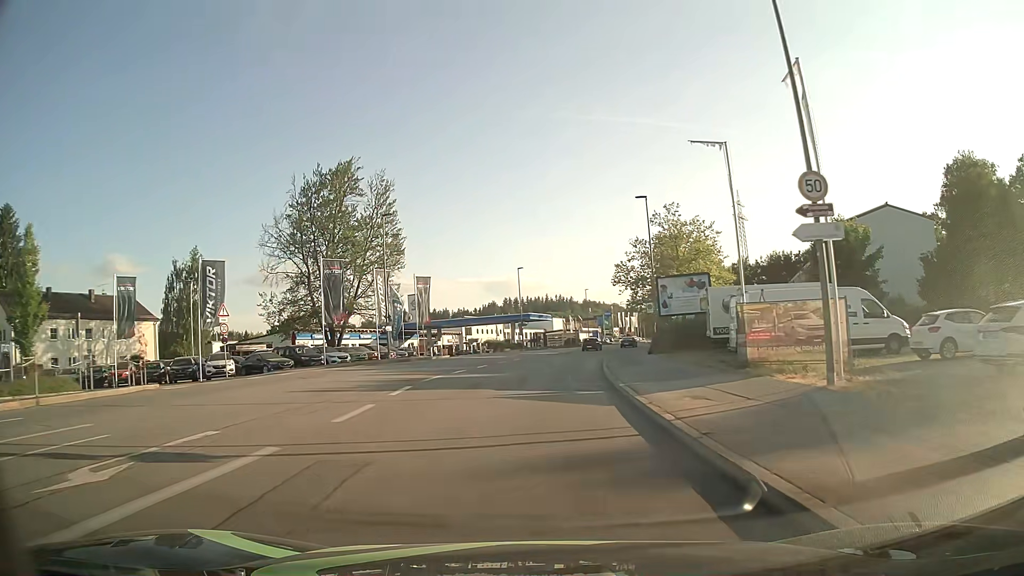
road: tertiary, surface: asphalt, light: Day
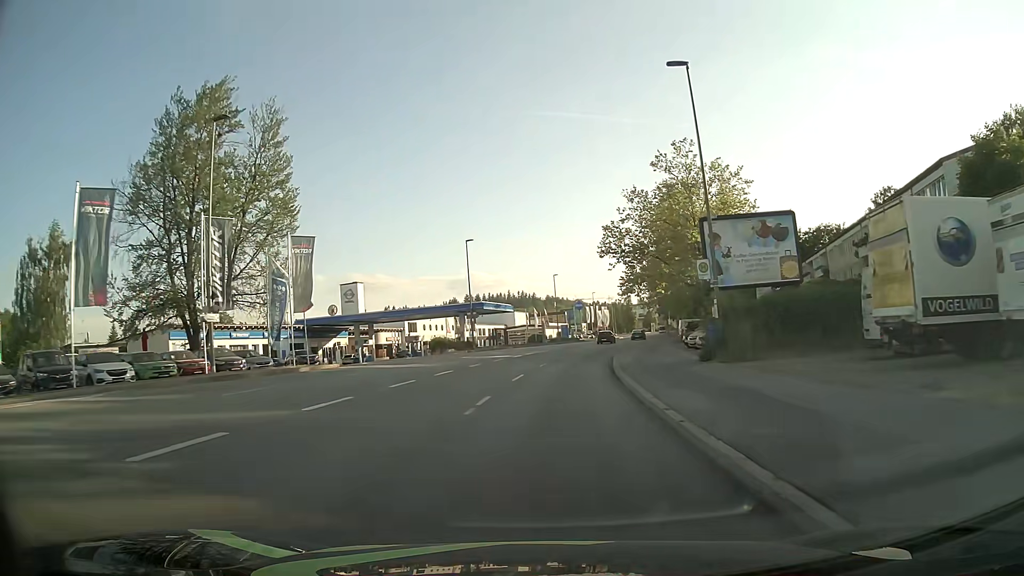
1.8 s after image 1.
(+0.5, +22.2) m; +3°
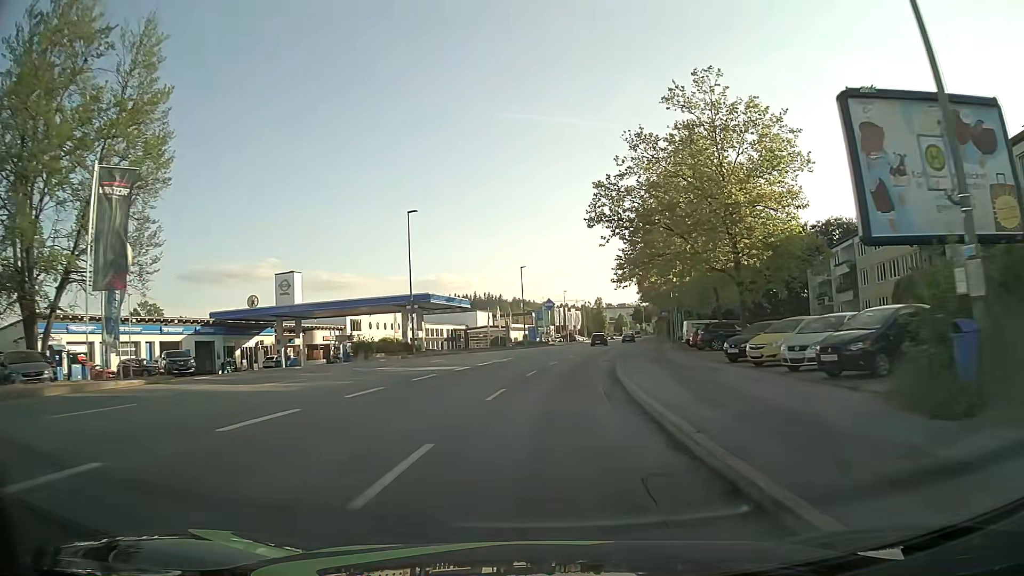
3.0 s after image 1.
(+0.3, +15.2) m; +3°
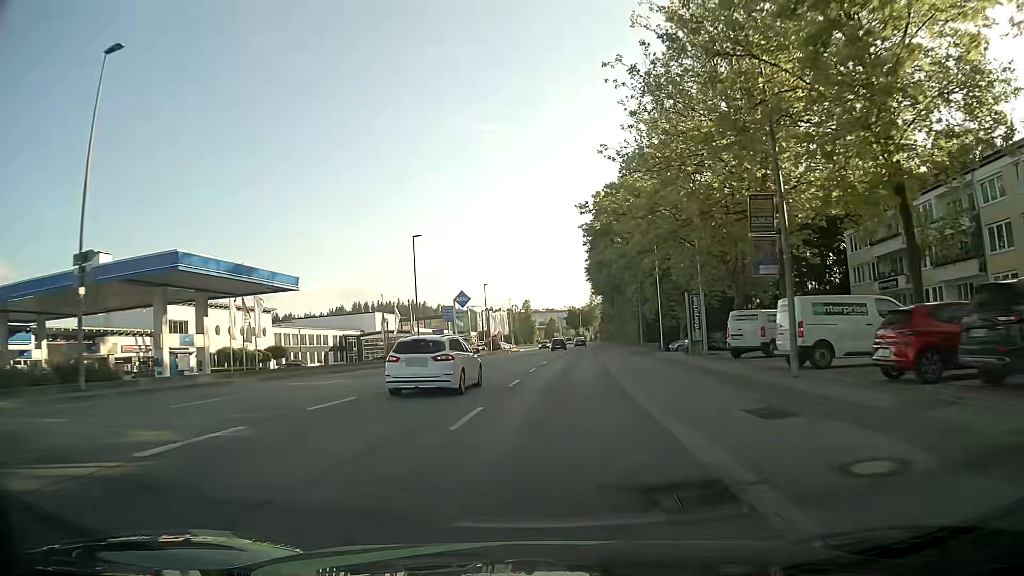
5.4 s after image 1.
(+1.9, +31.1) m; +6°
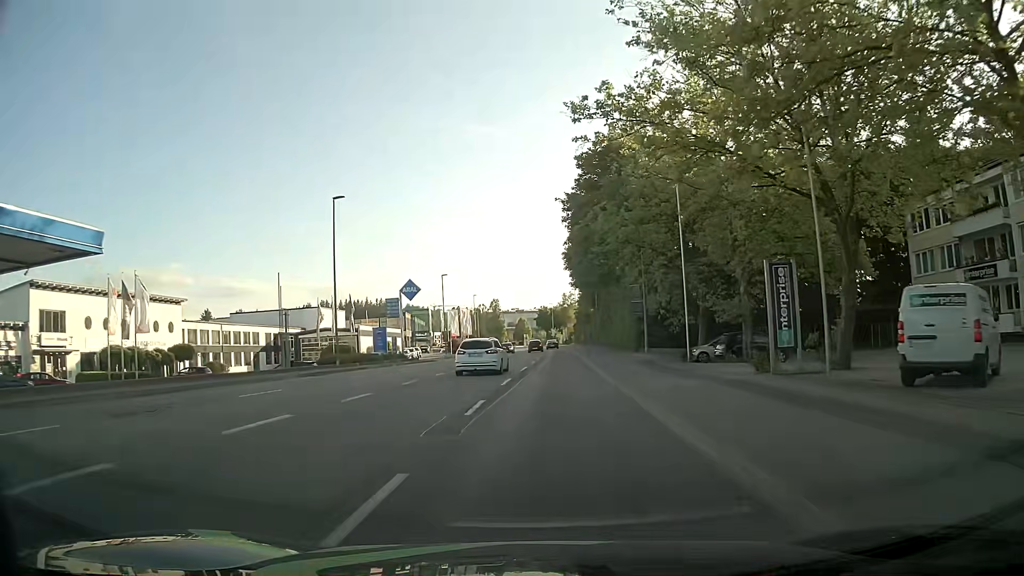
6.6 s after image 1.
(+0.2, +15.4) m; +2°
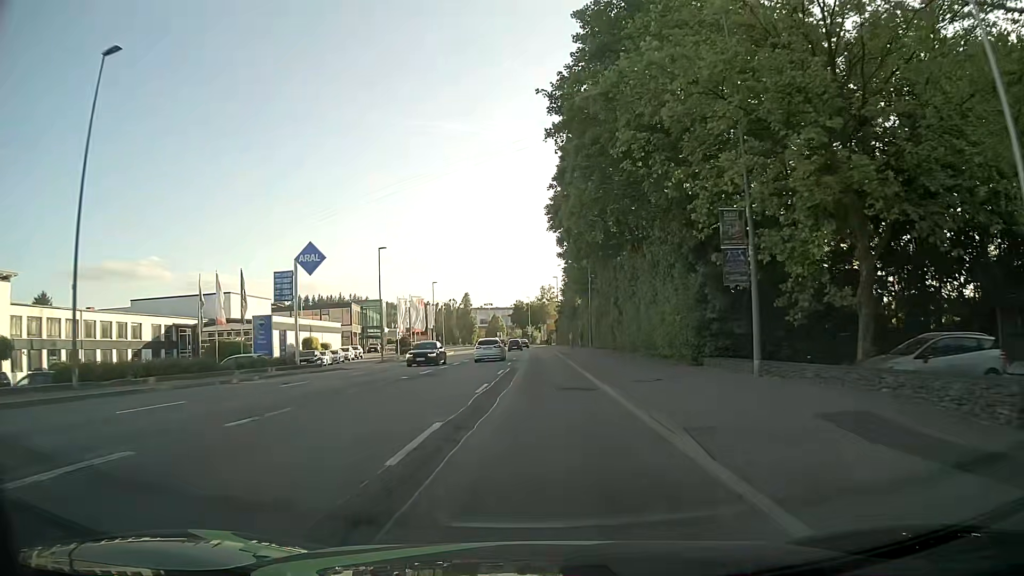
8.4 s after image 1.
(+0.7, +23.0) m; +2°
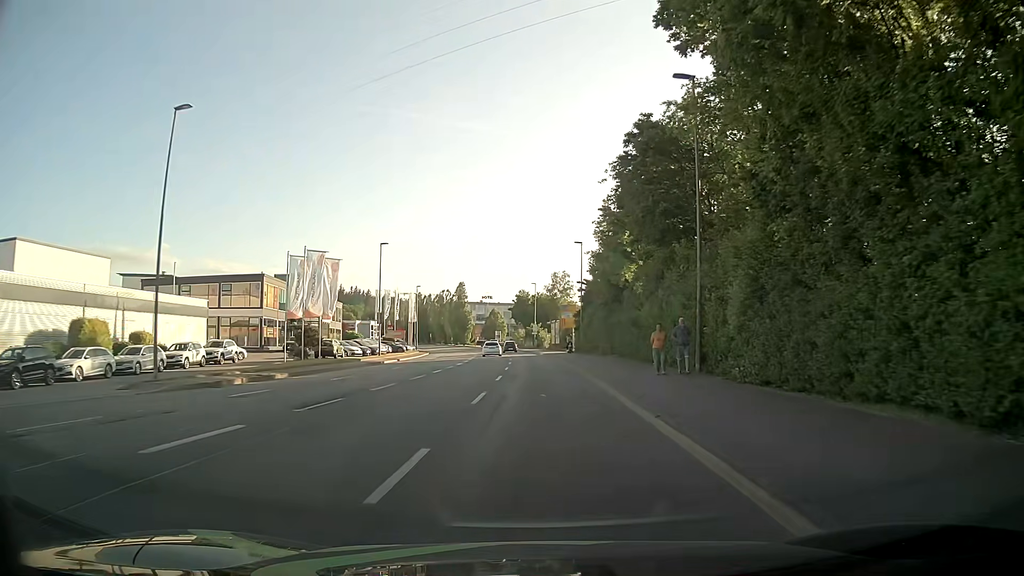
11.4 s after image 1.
(-0.1, +38.9) m; 0°
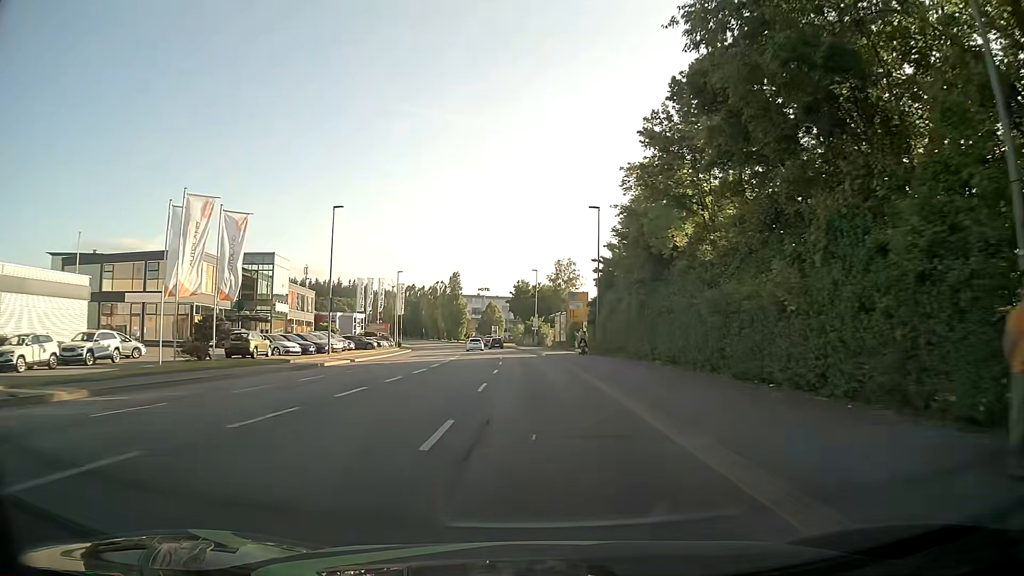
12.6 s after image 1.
(-0.1, +15.6) m; -1°
(0, +10) (0, +20) (0, +30) (-1, +40) (-1, +50) (-2, +60) (-3, +70) (-4, +80) (-5, +90) (-6, +100) m
